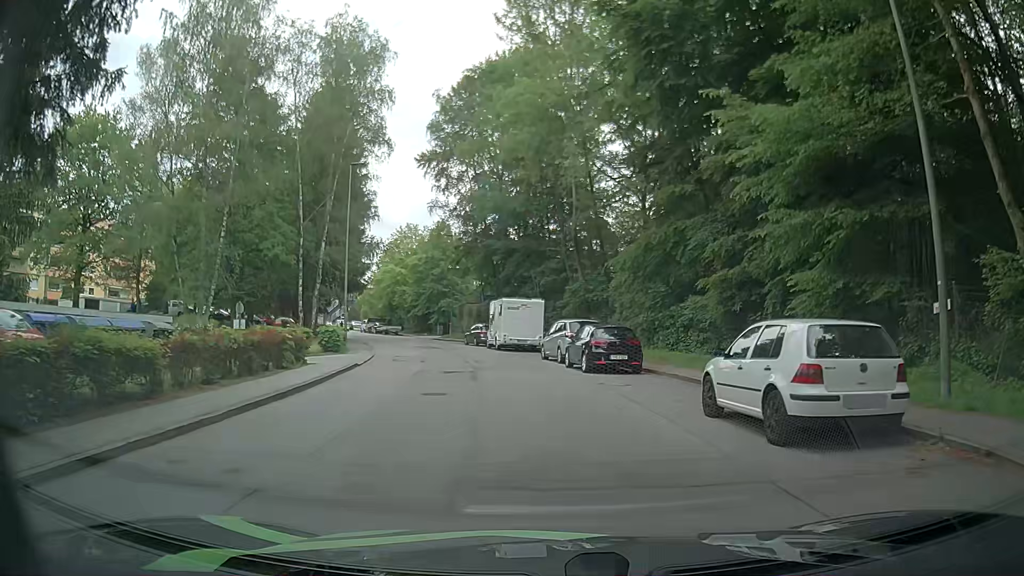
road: residential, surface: asphalt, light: Day
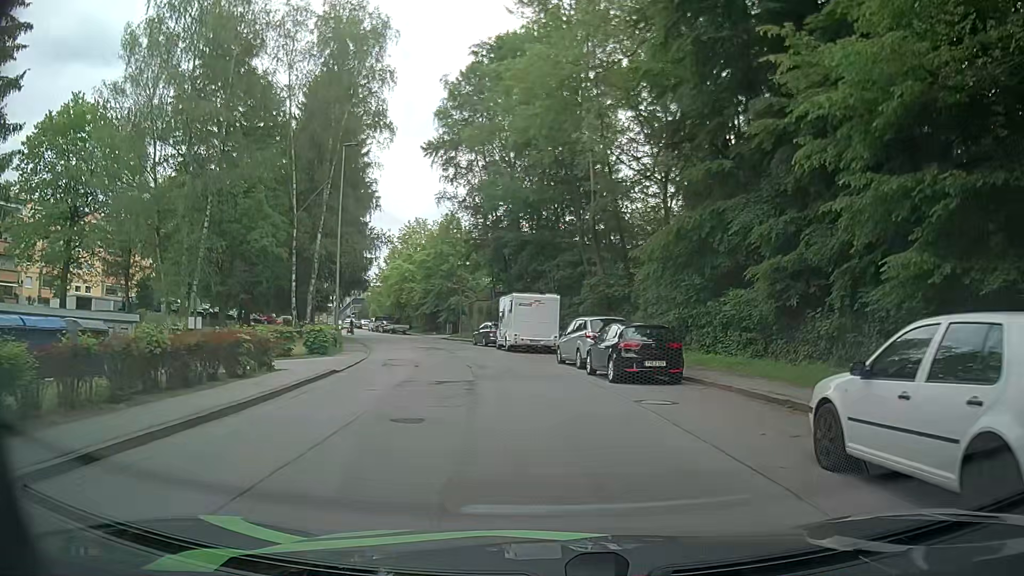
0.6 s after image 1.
(0.0, +4.0) m; 0°
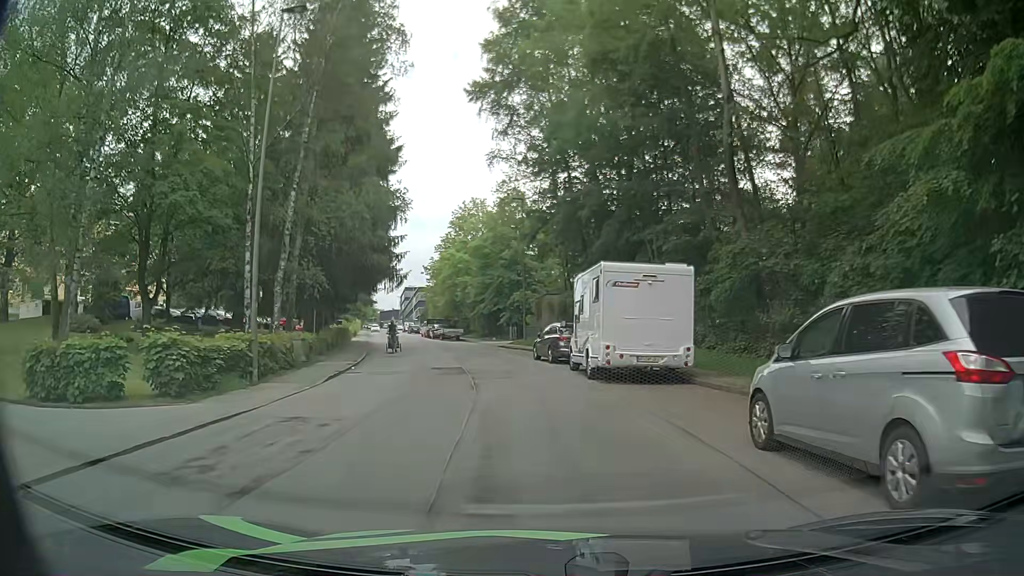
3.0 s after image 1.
(-1.1, +16.6) m; -7°
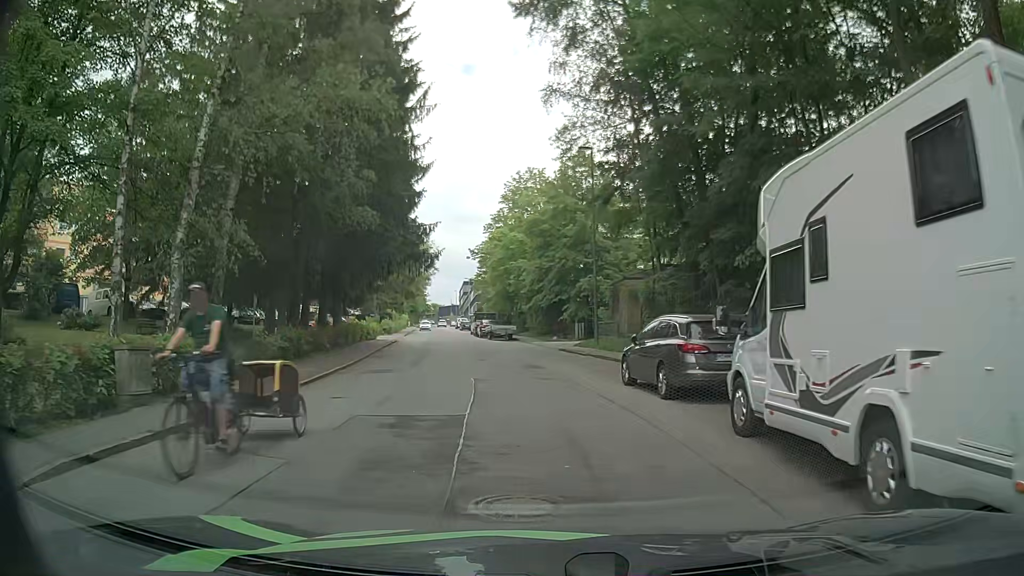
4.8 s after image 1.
(-0.7, +13.0) m; -6°
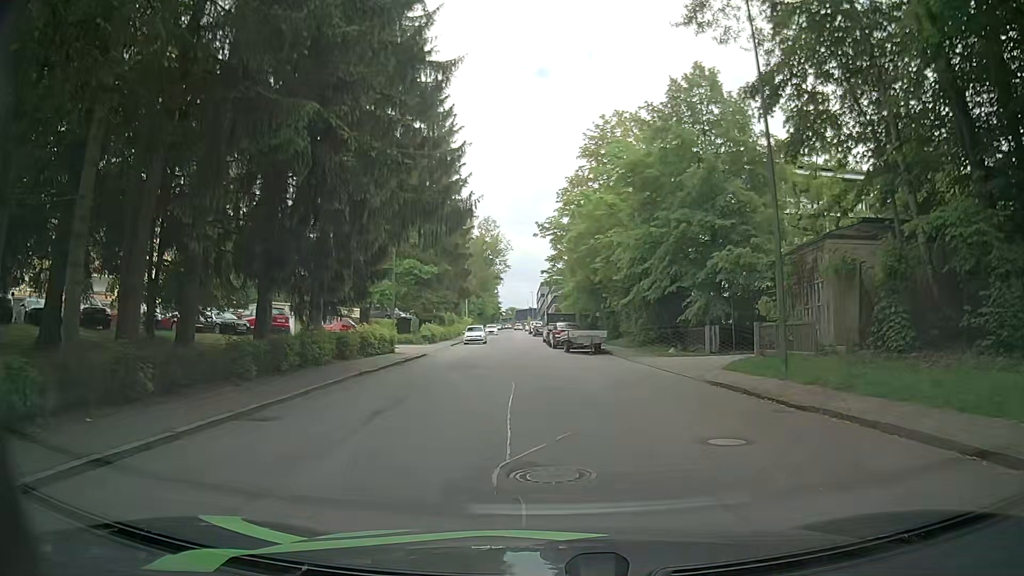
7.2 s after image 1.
(-1.3, +17.7) m; -7°
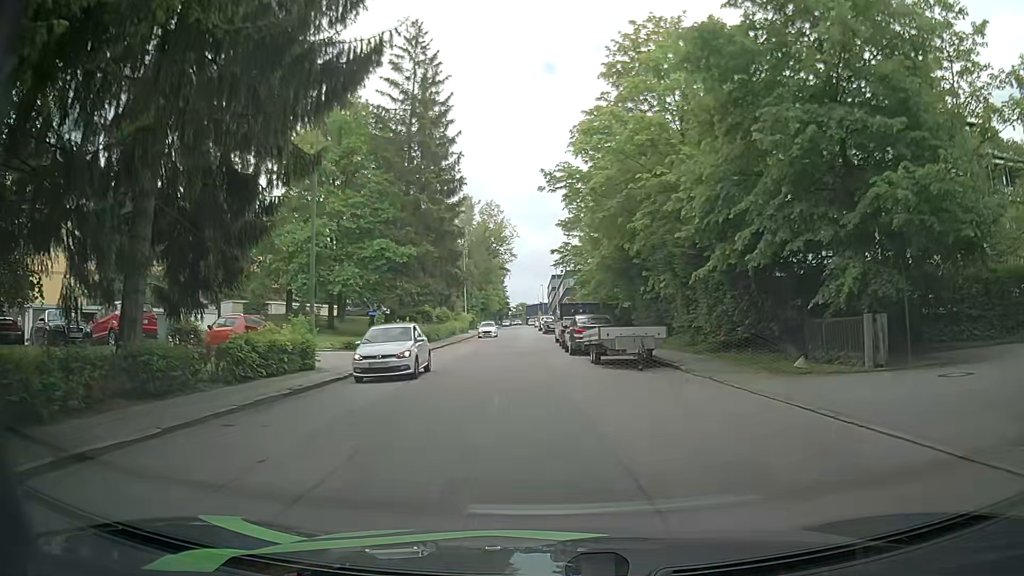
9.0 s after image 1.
(-0.1, +13.7) m; 0°
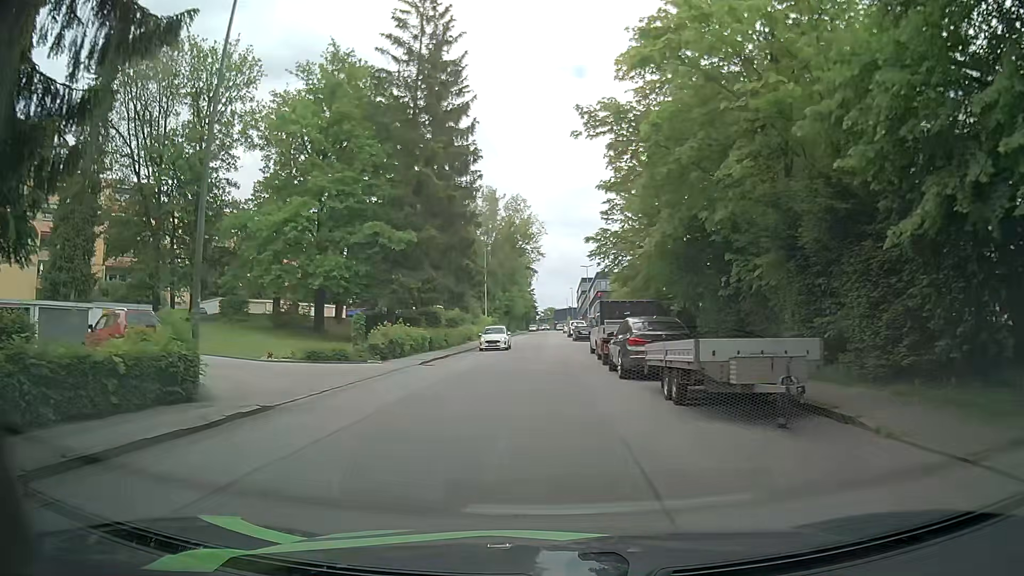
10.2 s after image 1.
(-0.3, +9.2) m; -3°
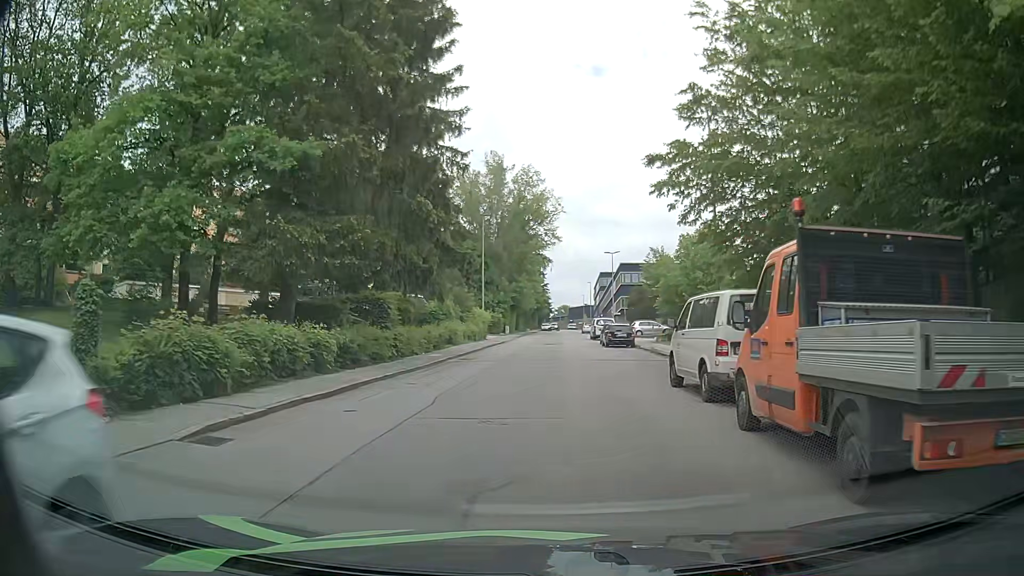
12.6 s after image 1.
(-0.4, +18.6) m; -1°
(0, +10) (0, +20) (0, +30) (+1, +40) (+1, +50) (+2, +60) (+2, +70) (+2, +80) (+2, +90) (+2, +100) m
